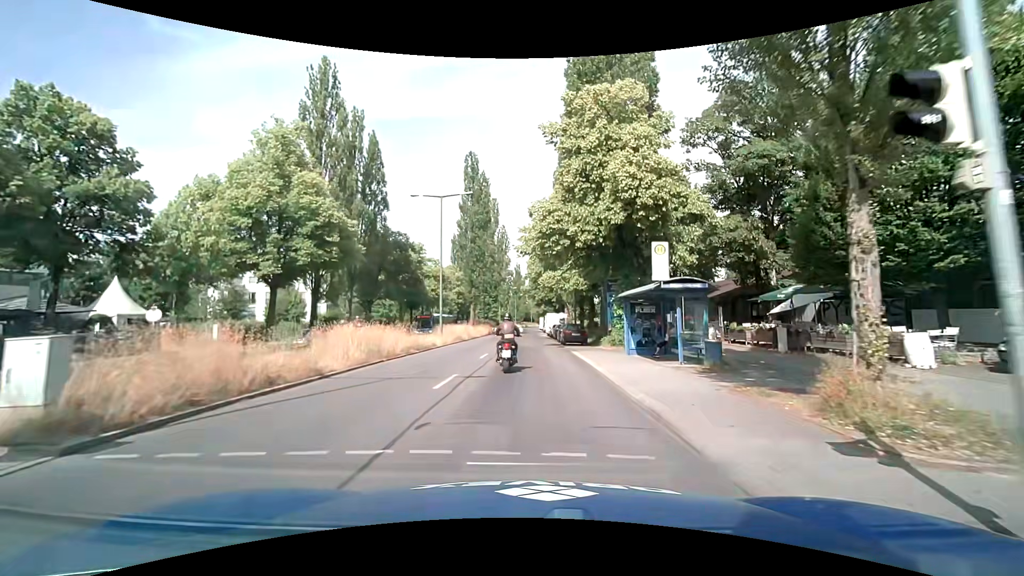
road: secondary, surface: asphalt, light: Day
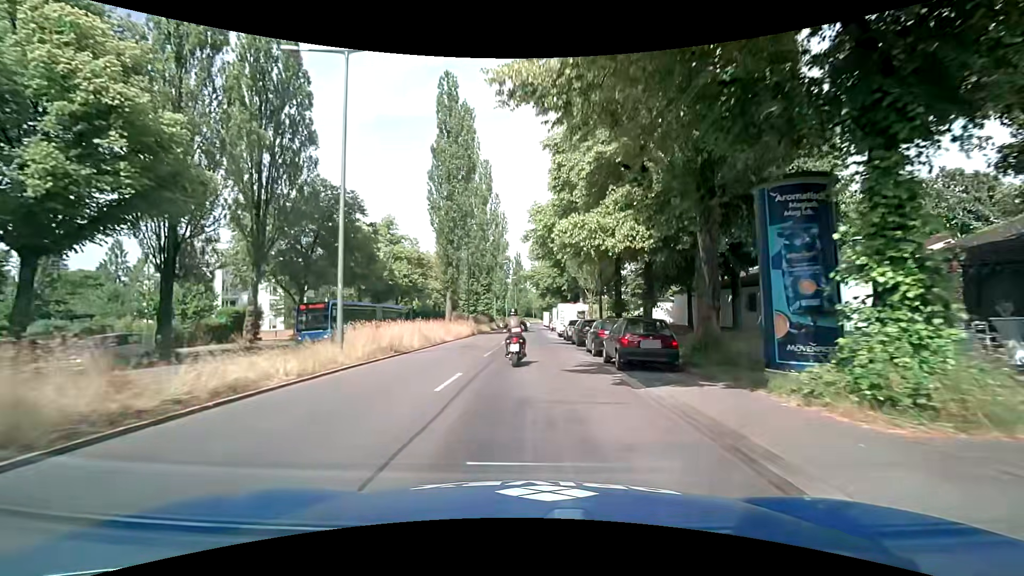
(-0.2, +19.5) m; -1°
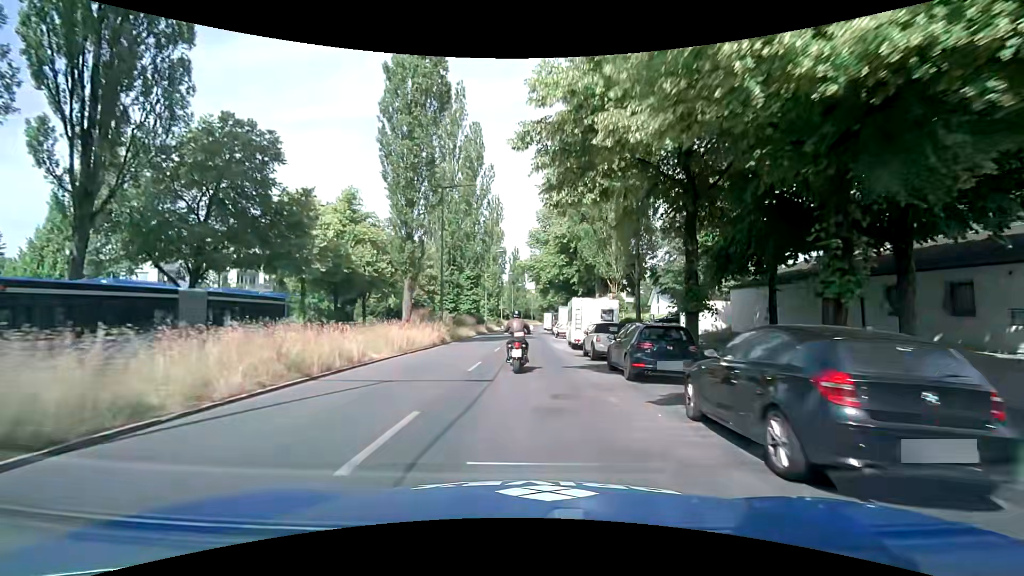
(+0.1, +13.9) m; 0°
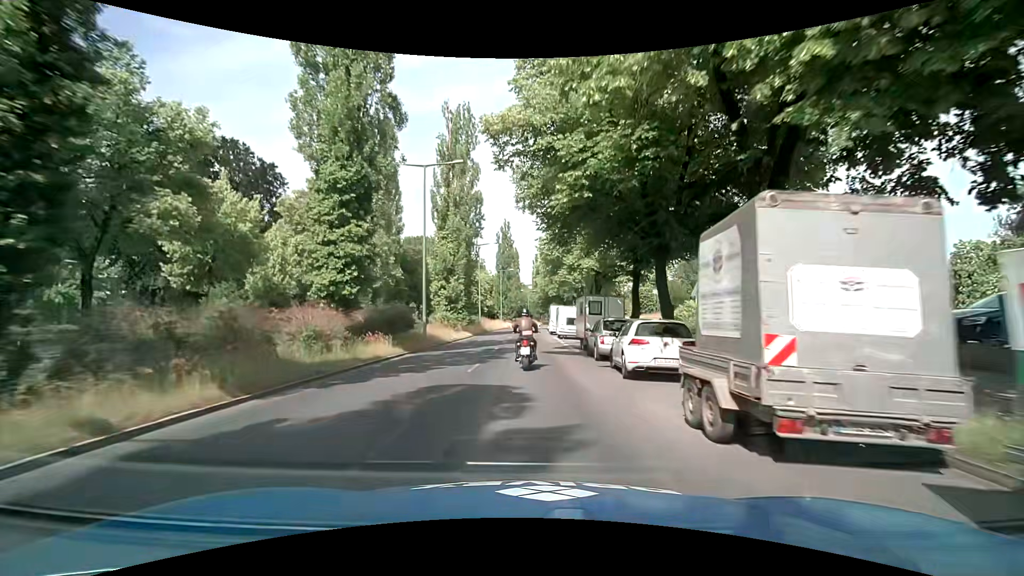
(+0.5, +36.9) m; +1°
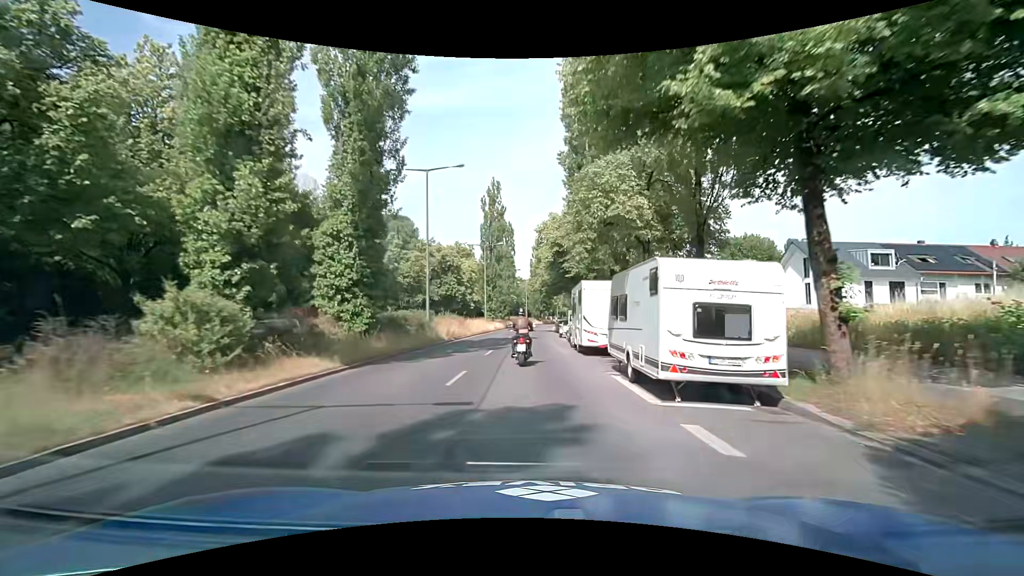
(+0.1, +29.8) m; +1°
(0, +10) (0, +20) (0, +30) (0, +40) (0, +50) (0, +60) (0, +70) (+1, +80) (+2, +90) (+2, +100) m
